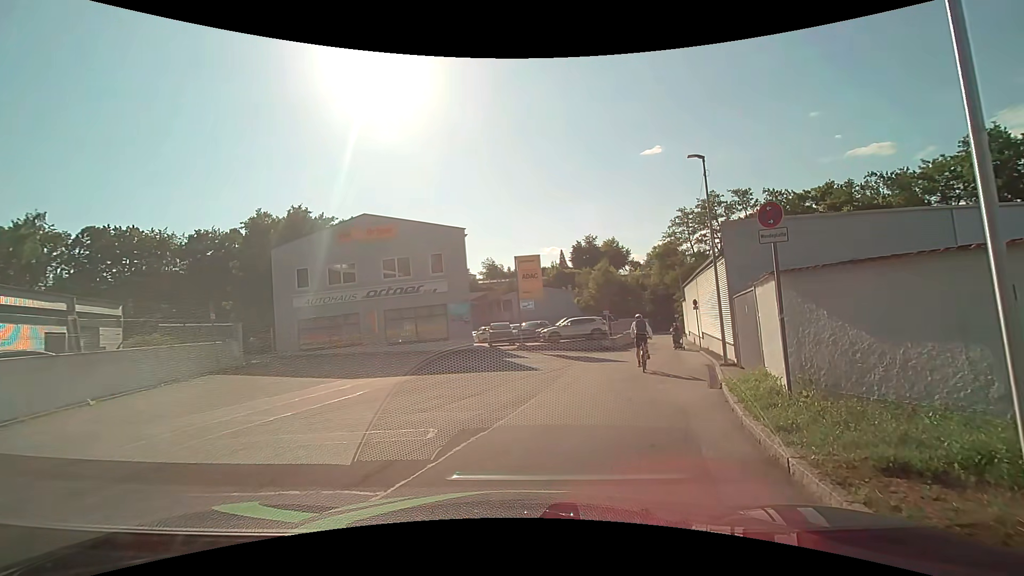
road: residential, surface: asphalt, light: Day
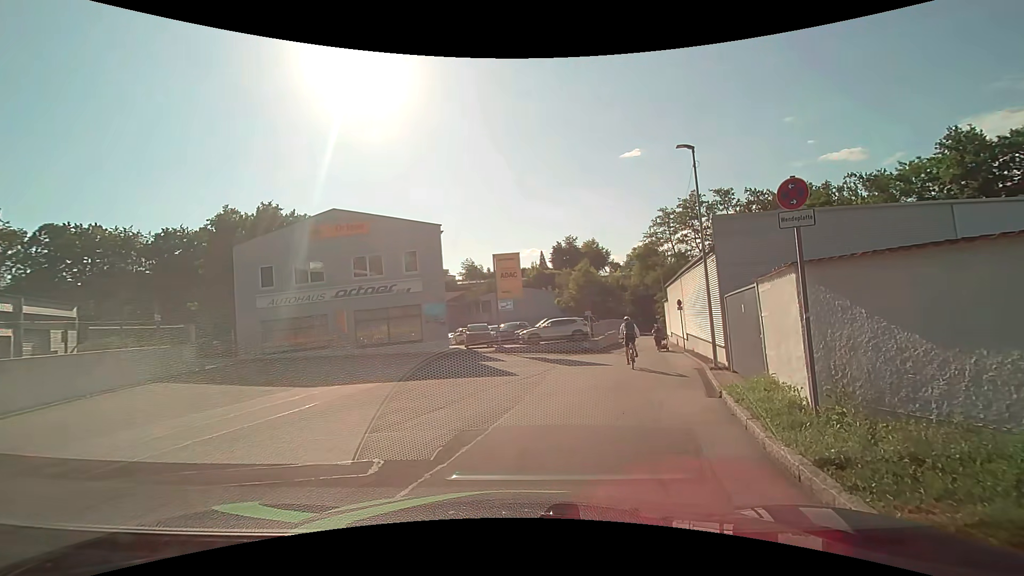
(0.0, +1.4) m; +2°
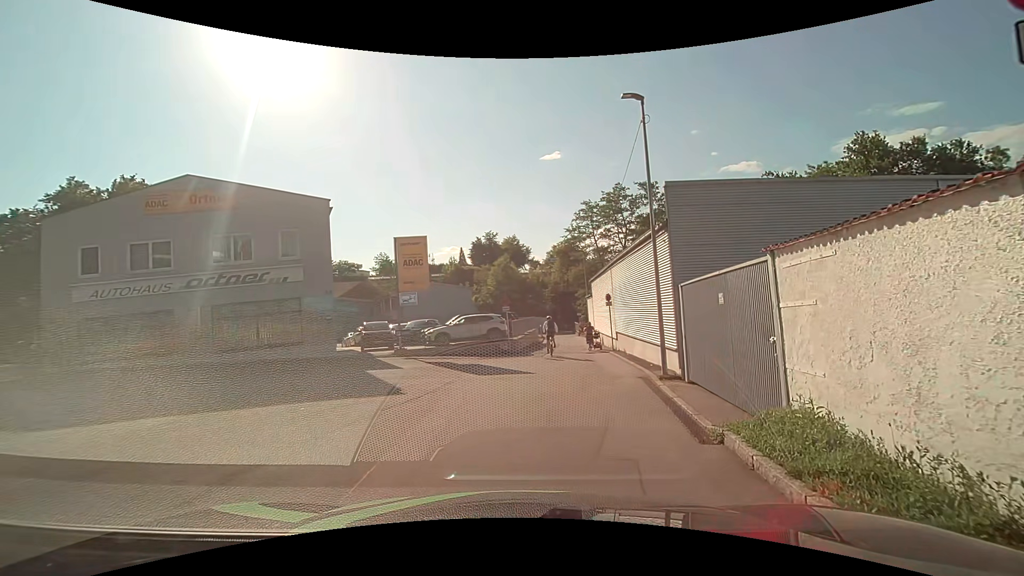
(+0.4, +4.6) m; +10°
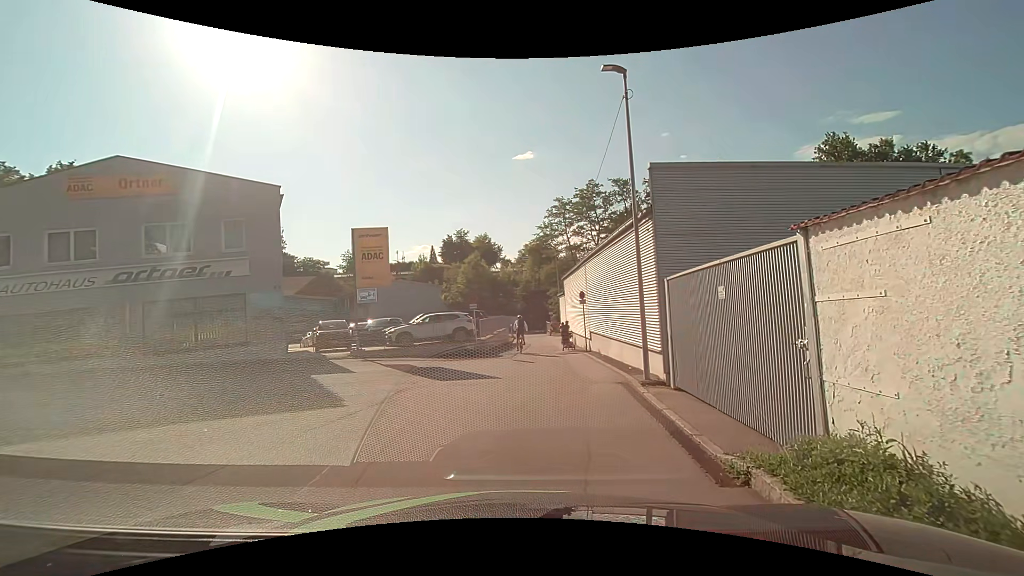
(0.0, +1.7) m; +3°
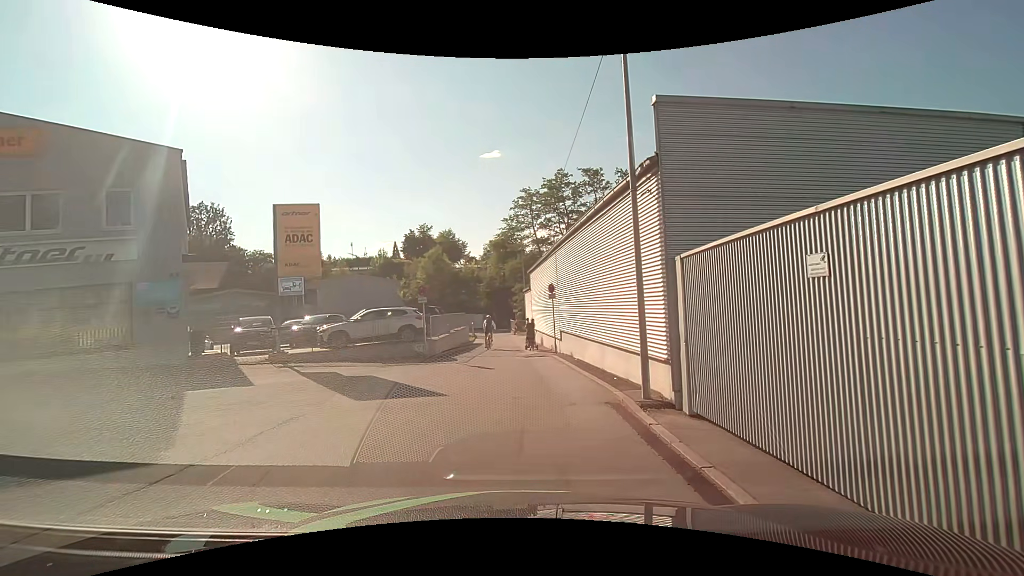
(+0.2, +3.7) m; +4°
